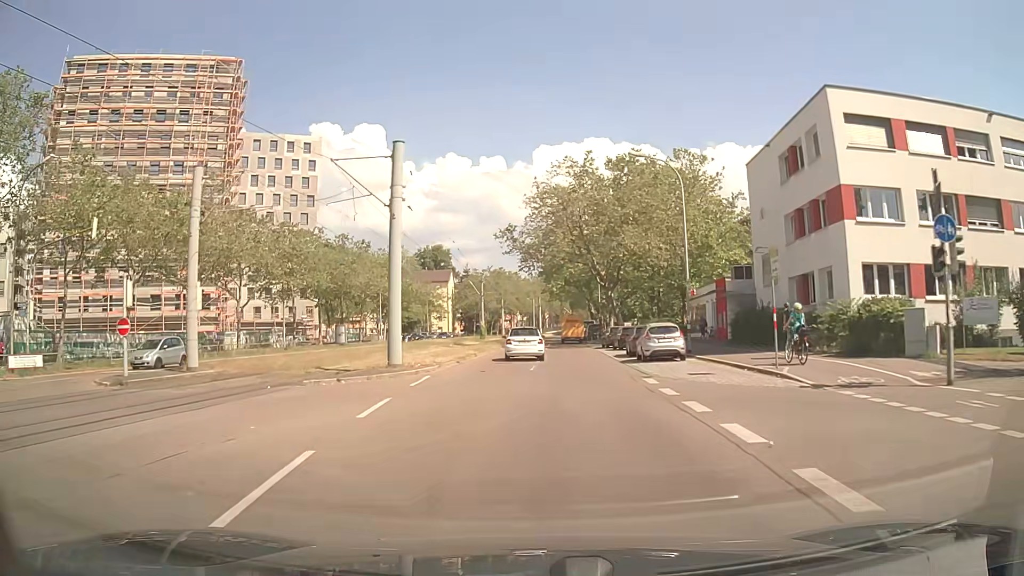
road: tertiary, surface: asphalt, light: Day
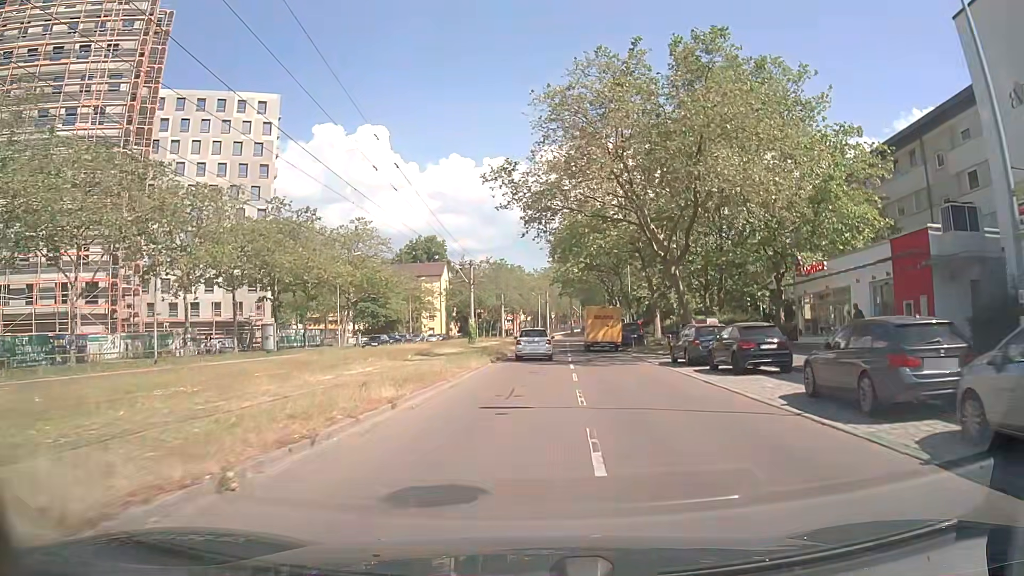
(-0.4, +21.9) m; 0°
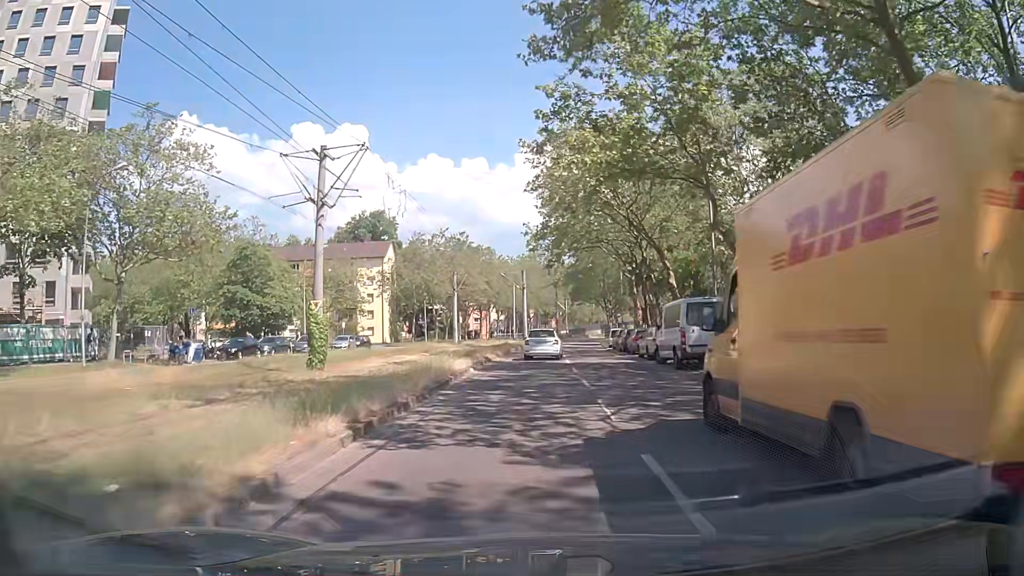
(+0.8, +37.5) m; +2°
(0, +10) (0, +20) (0, +30) (+1, +40) (+1, +50) (+2, +60) (+2, +70) (+3, +80) (+4, +90) (+5, +100) m
